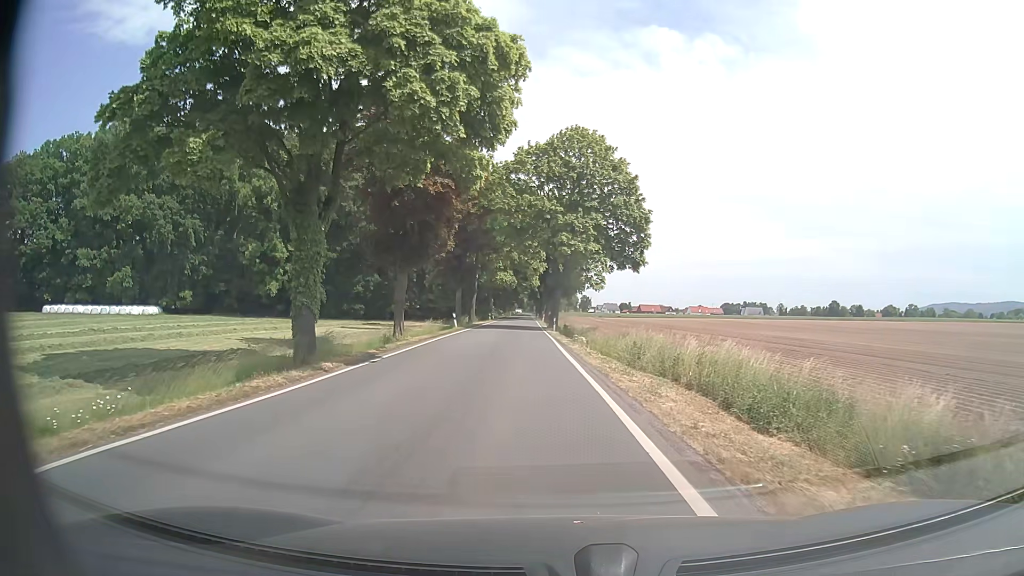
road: secondary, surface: asphalt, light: Day
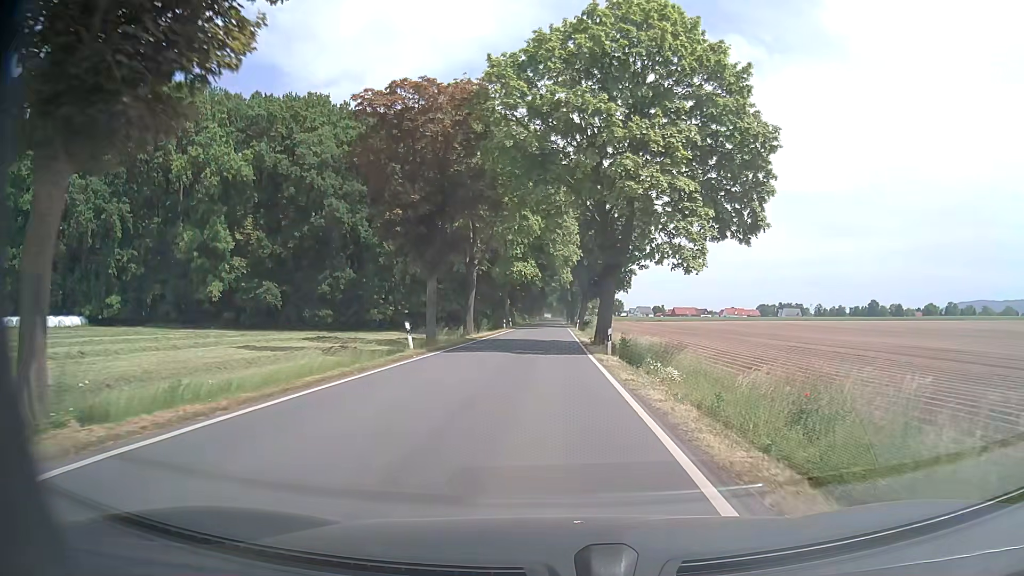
(-0.9, +25.1) m; -2°
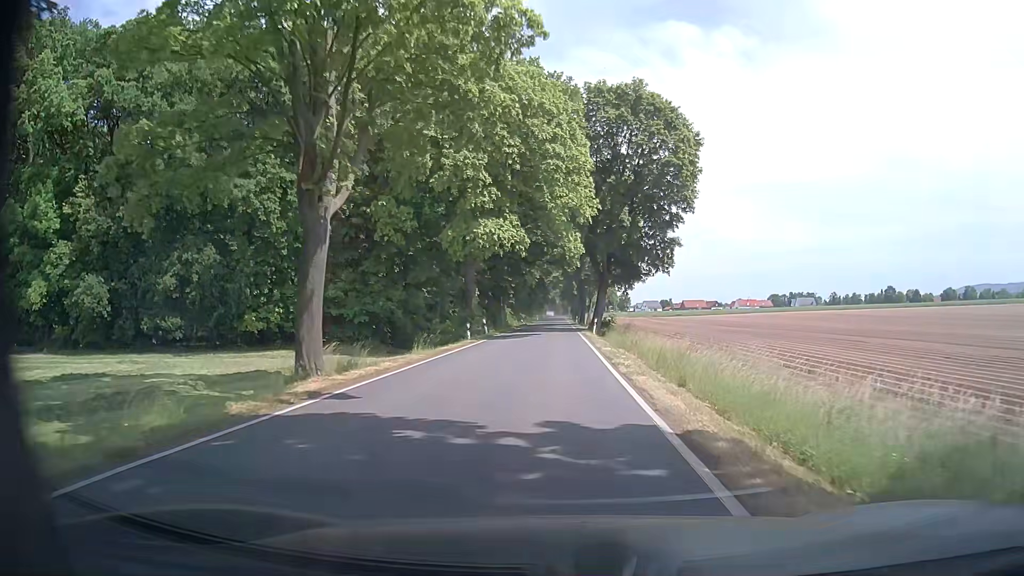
(-0.1, +29.0) m; 0°
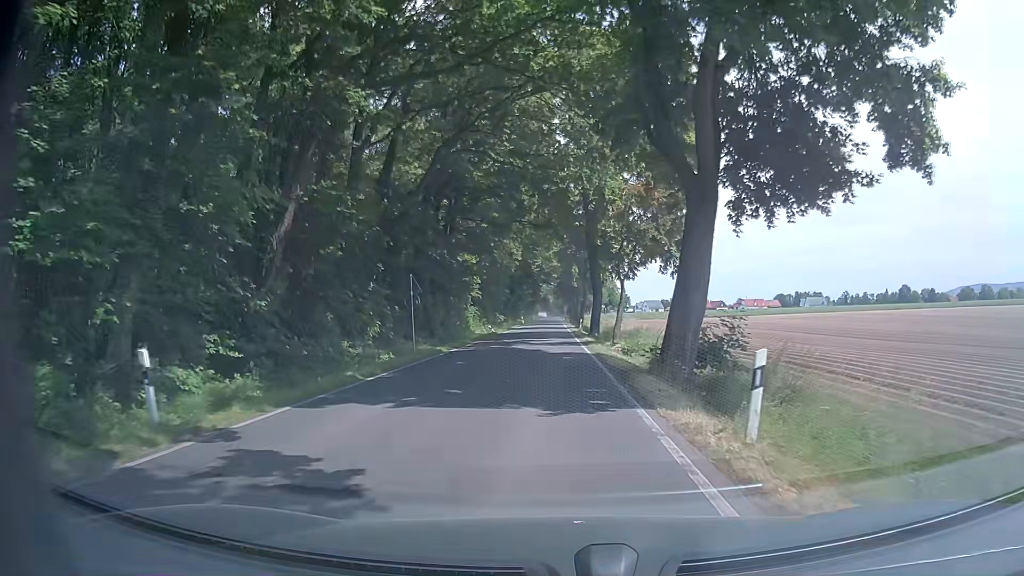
(+0.1, +38.5) m; +1°
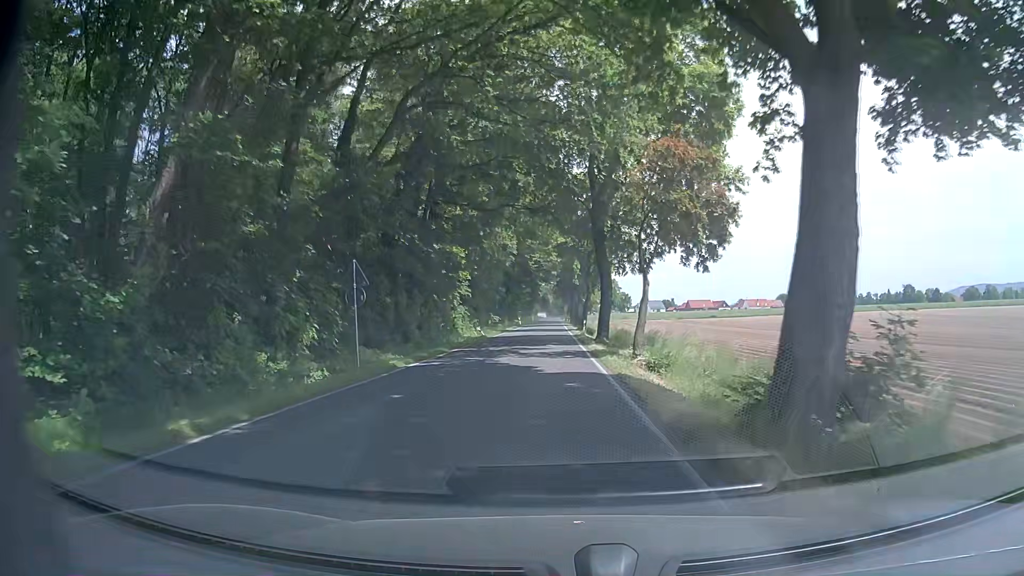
(0.0, +7.8) m; 0°
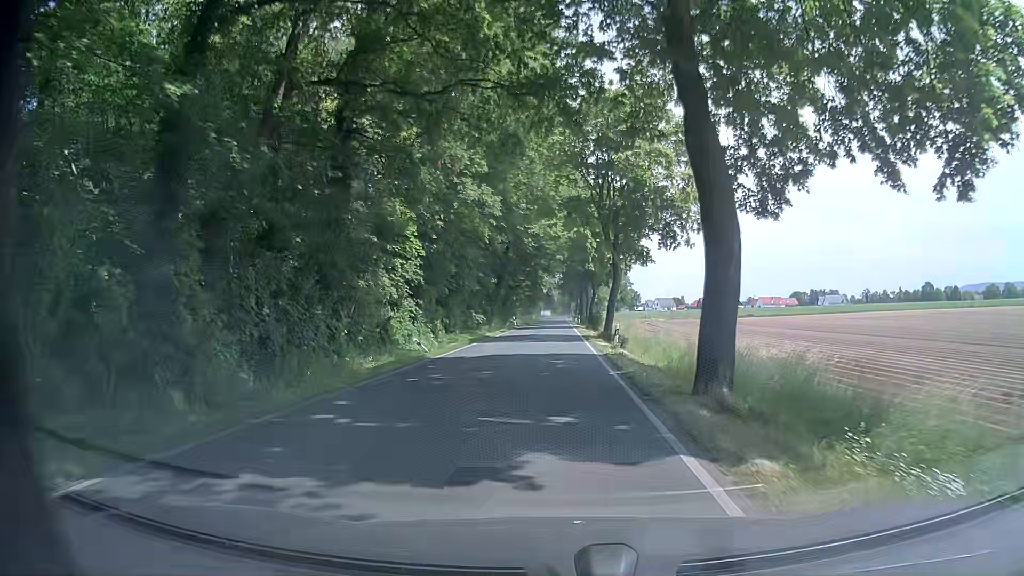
(-0.1, +23.6) m; -2°
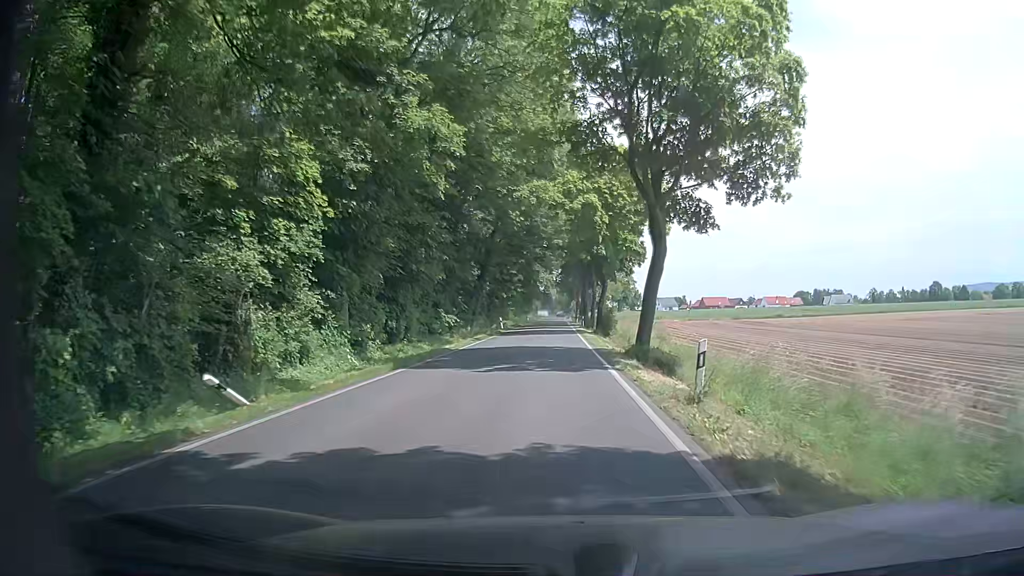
(+0.4, +15.8) m; +2°
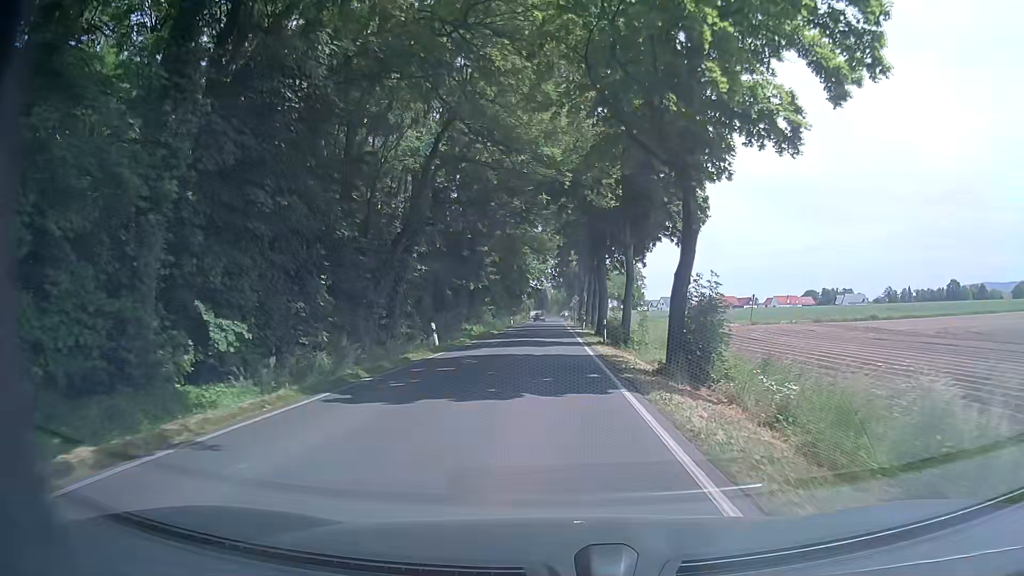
(-0.1, +31.7) m; -1°
(0, +10) (0, +20) (0, +30) (0, +40) (0, +50) (0, +60) (0, +70) (0, +80) (0, +90) (0, +100) m
